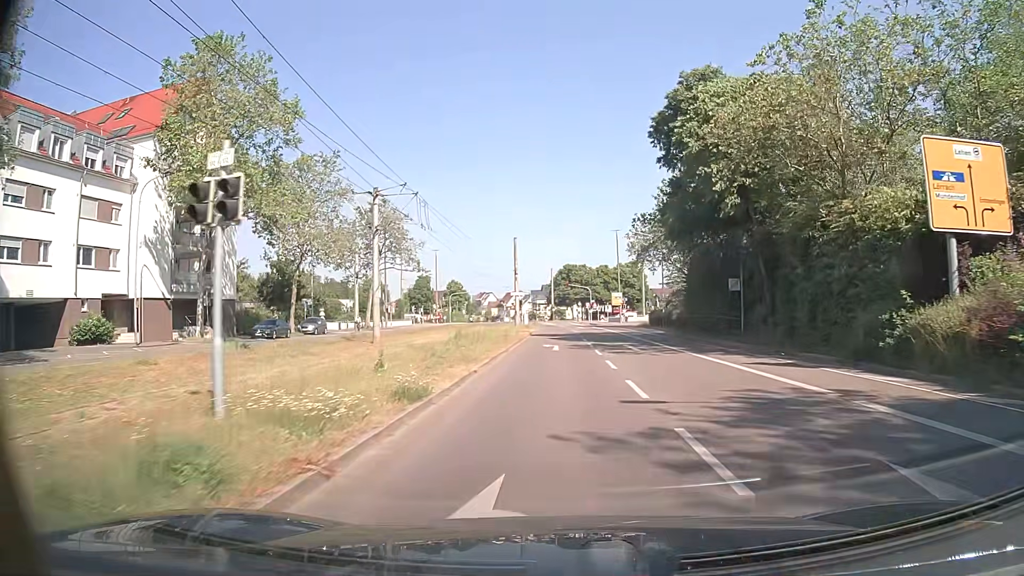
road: tertiary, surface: asphalt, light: Day
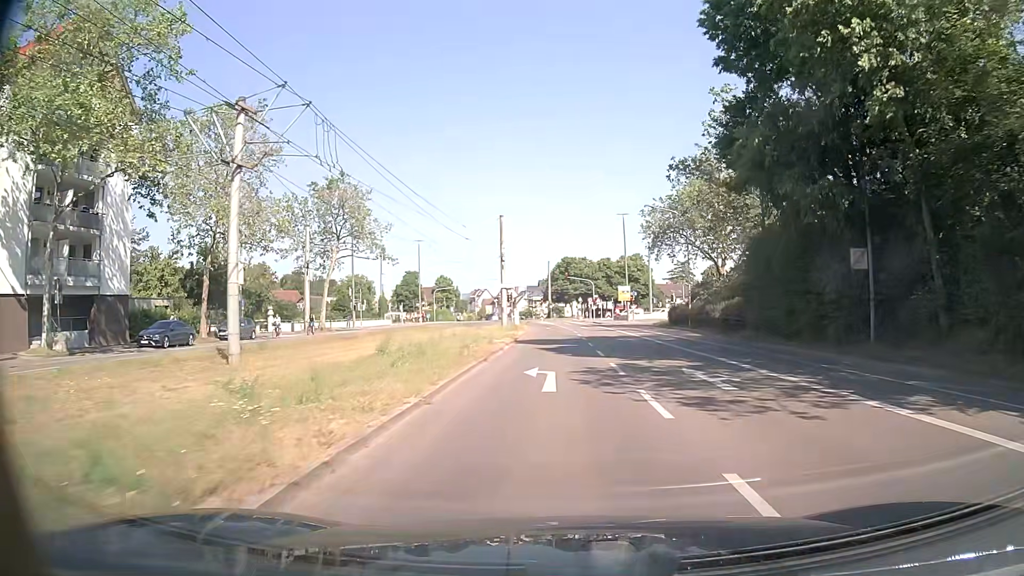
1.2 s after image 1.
(0.0, +14.4) m; 0°
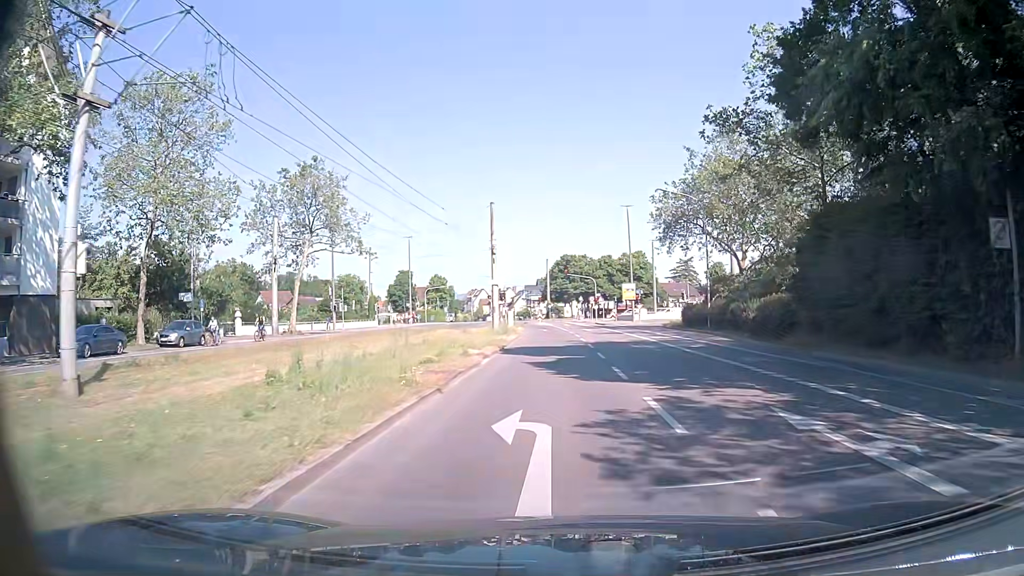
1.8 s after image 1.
(-0.1, +7.0) m; 0°
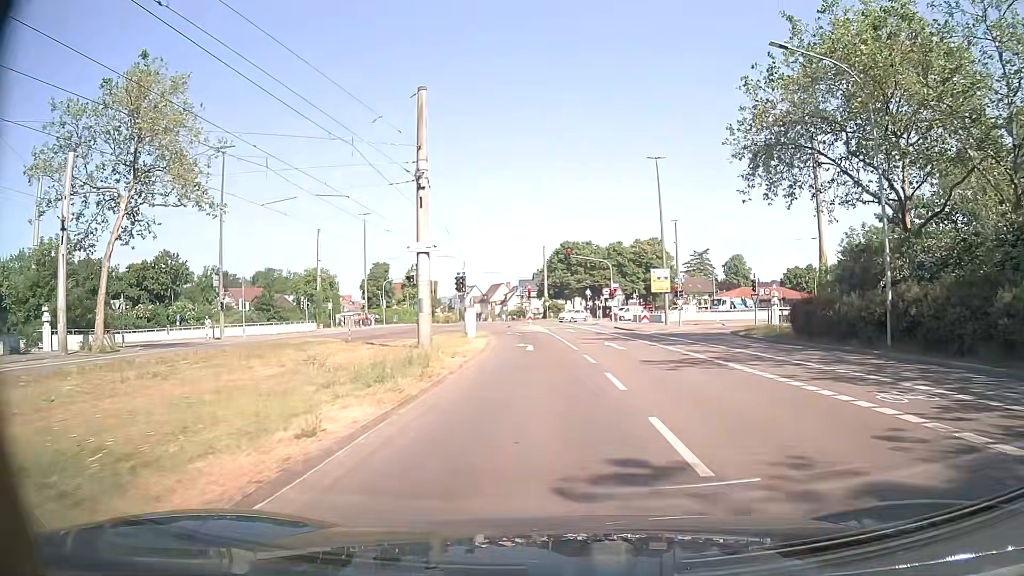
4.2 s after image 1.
(0.0, +25.8) m; 0°
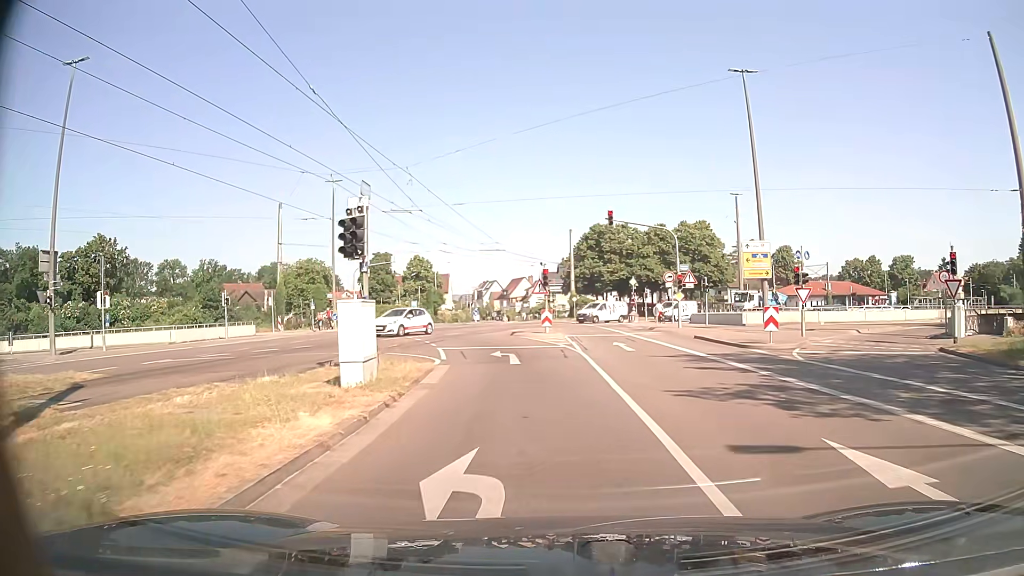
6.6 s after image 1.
(-0.3, +21.4) m; -2°
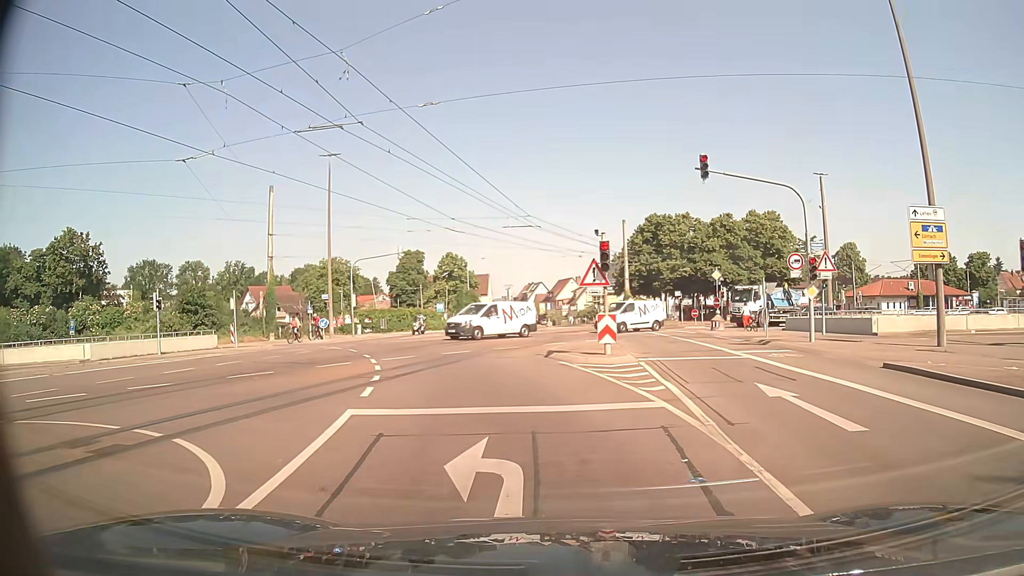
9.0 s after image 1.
(-0.6, +13.3) m; -6°
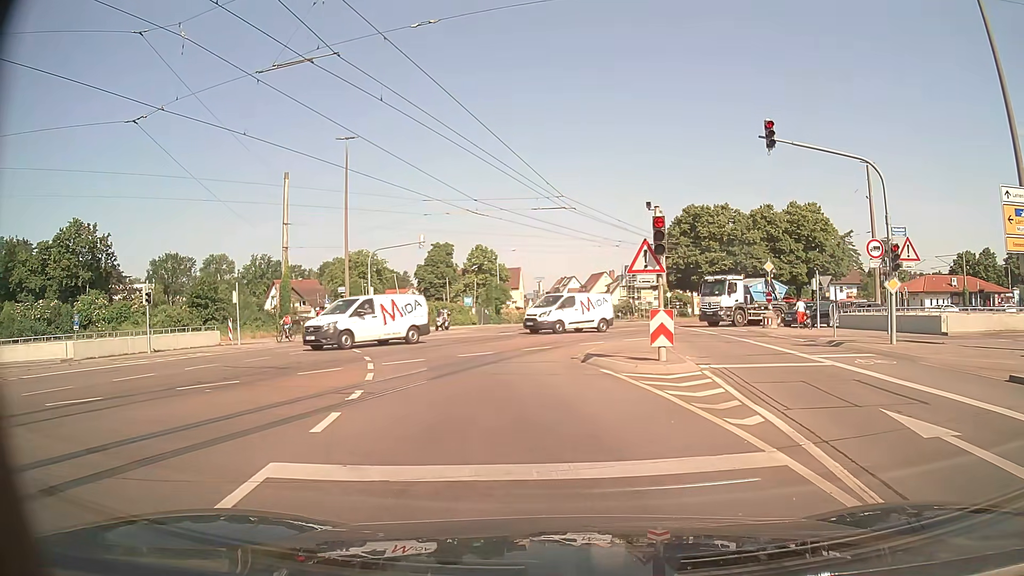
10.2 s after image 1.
(0.0, +3.6) m; -3°
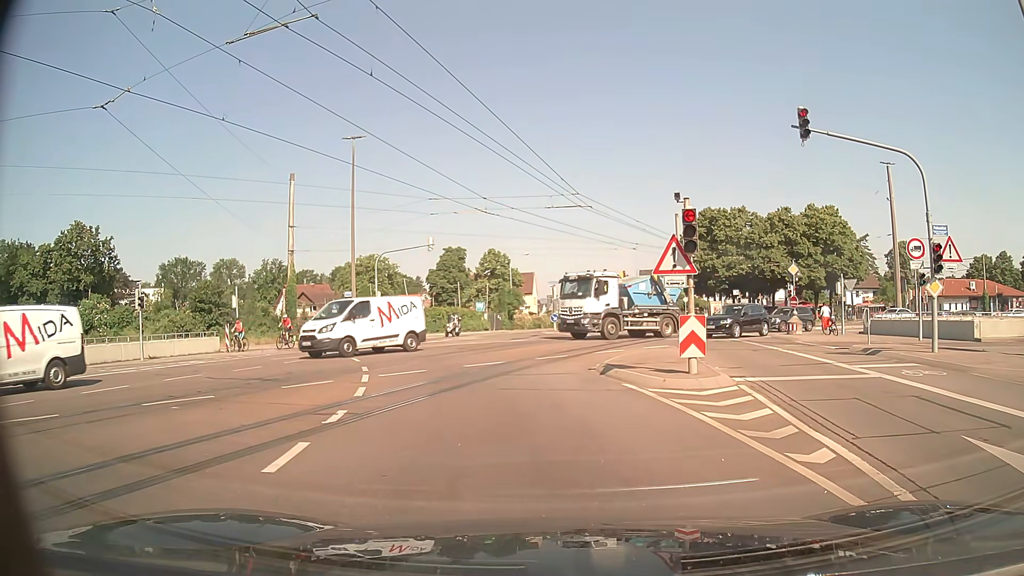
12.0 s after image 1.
(0.0, +1.6) m; 0°
(-1, +10) (-3, +20) (-8, +28) (-15, +36) (-24, +40) (-34, +41) (-44, +41) (-54, +39) (-64, +38) (-74, +37) m
